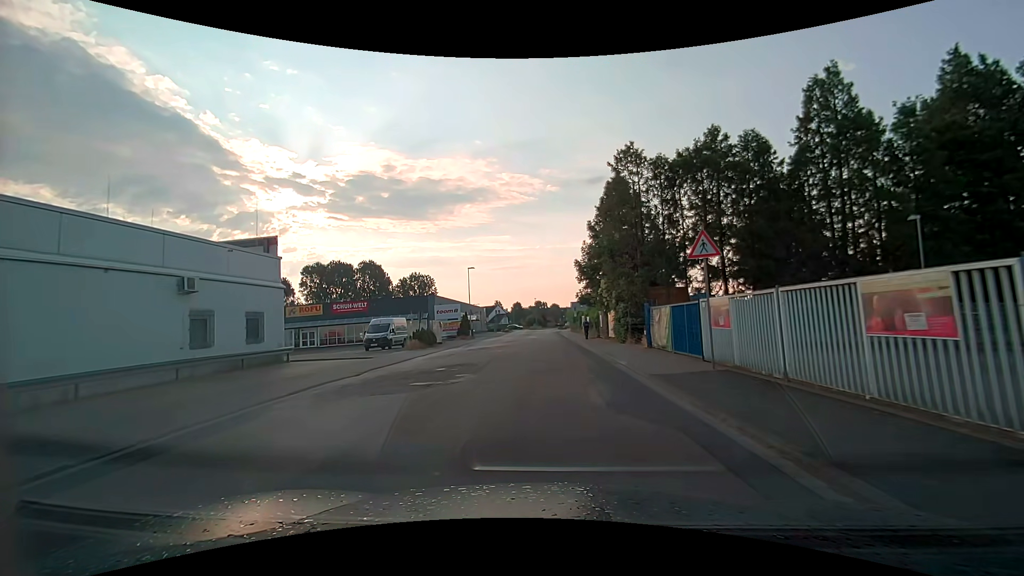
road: unclassified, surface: asphalt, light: Day
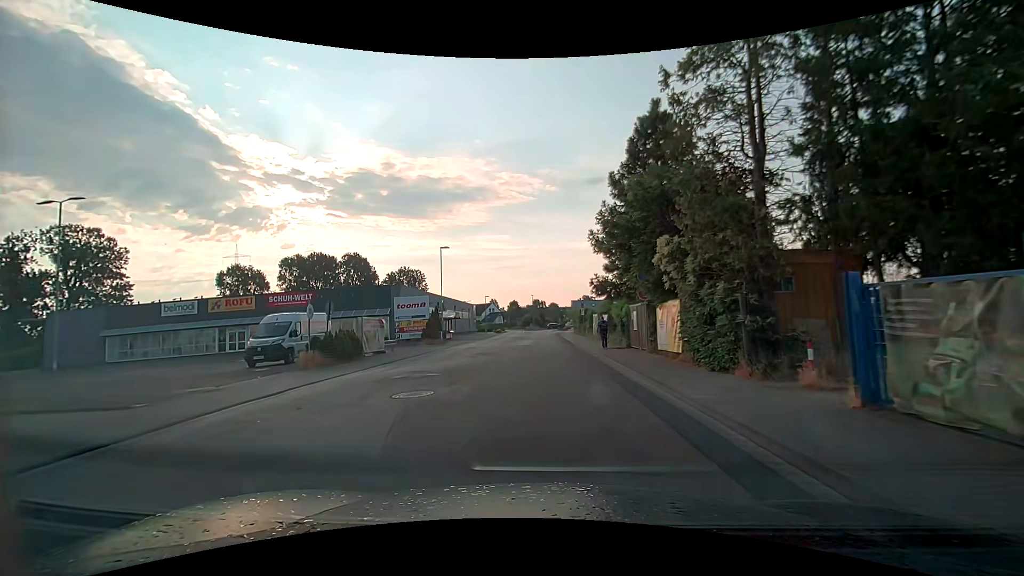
(0.0, +15.2) m; 0°
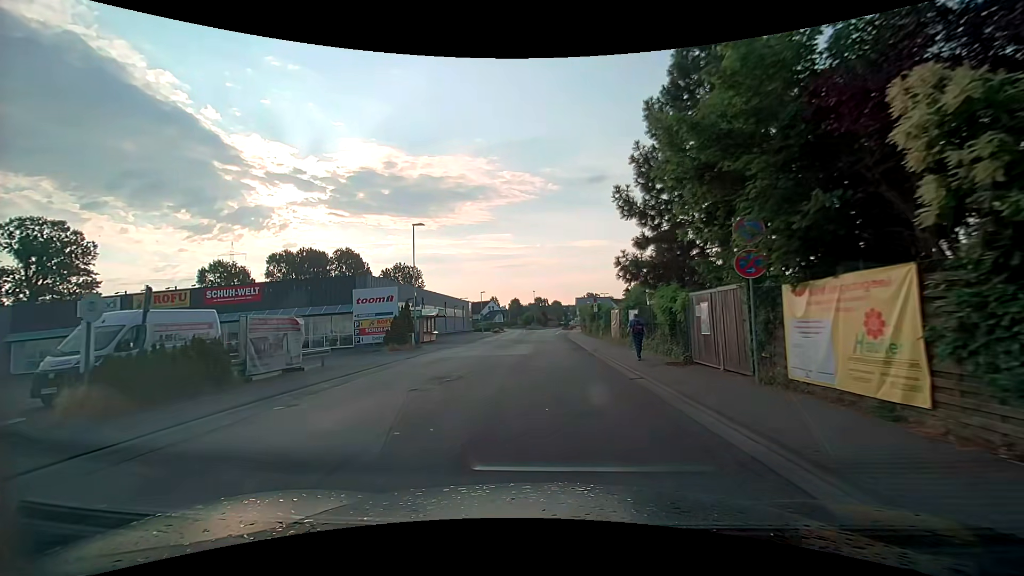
(0.0, +10.0) m; -1°
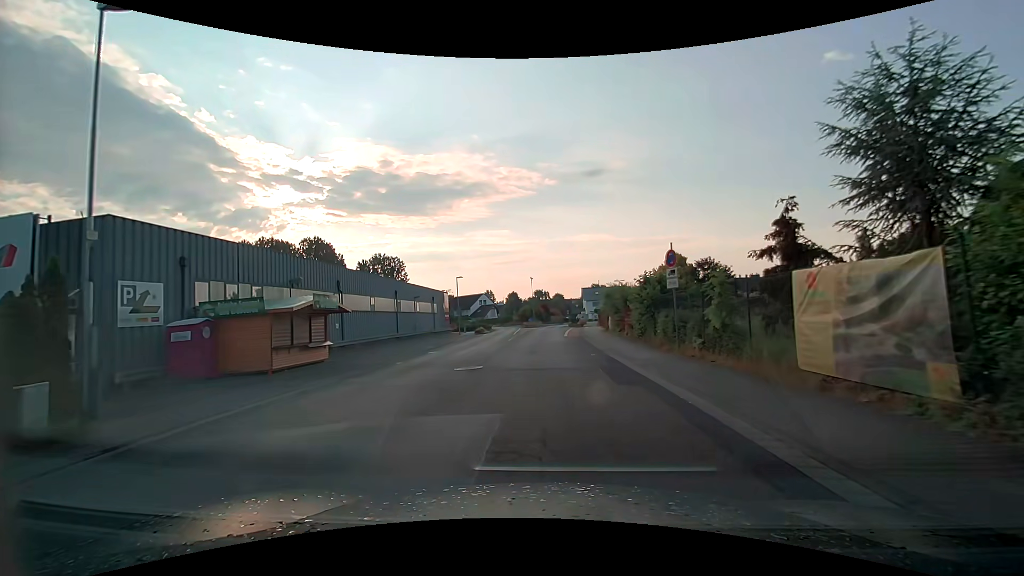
(+0.2, +24.0) m; +1°
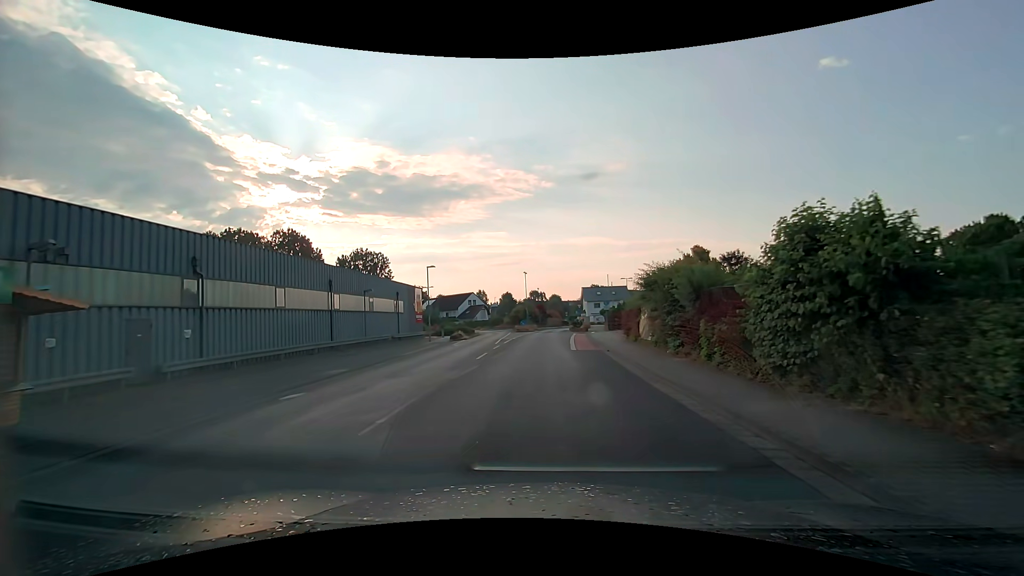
(-0.1, +13.9) m; 0°
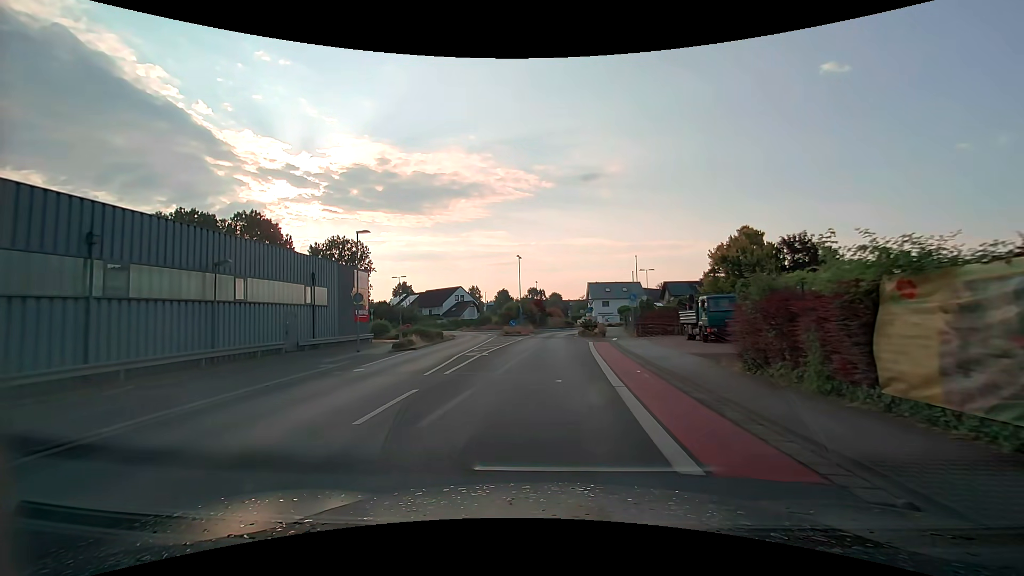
(0.0, +17.9) m; 0°
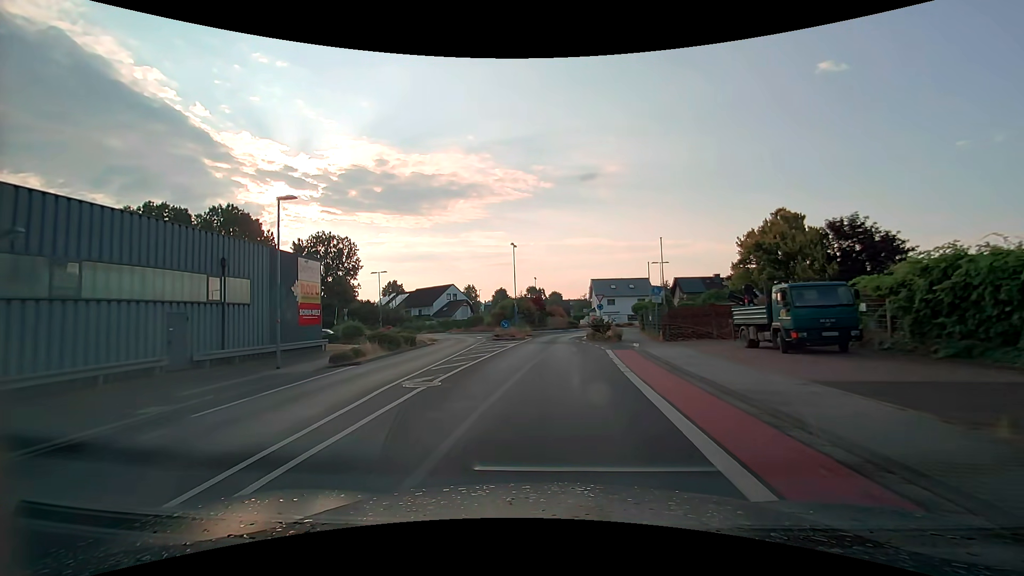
(0.0, +8.8) m; 0°
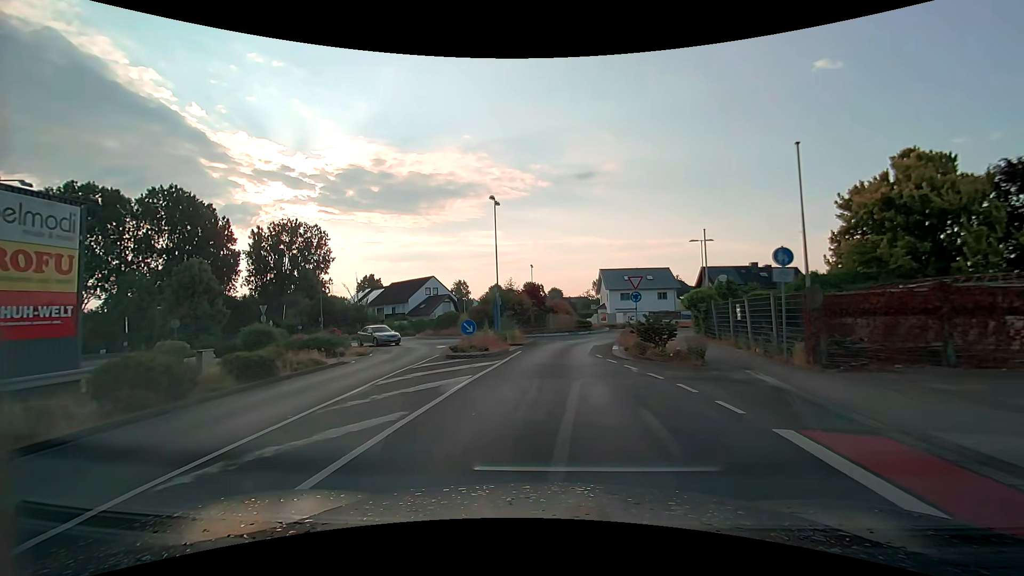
(+0.1, +17.0) m; 0°
(0, +10) (0, +20) (+2, +30) (+7, +39) (+9, +48) (+5, +57) (-5, +60) (-14, +55) (-23, +52) (-33, +52) m
